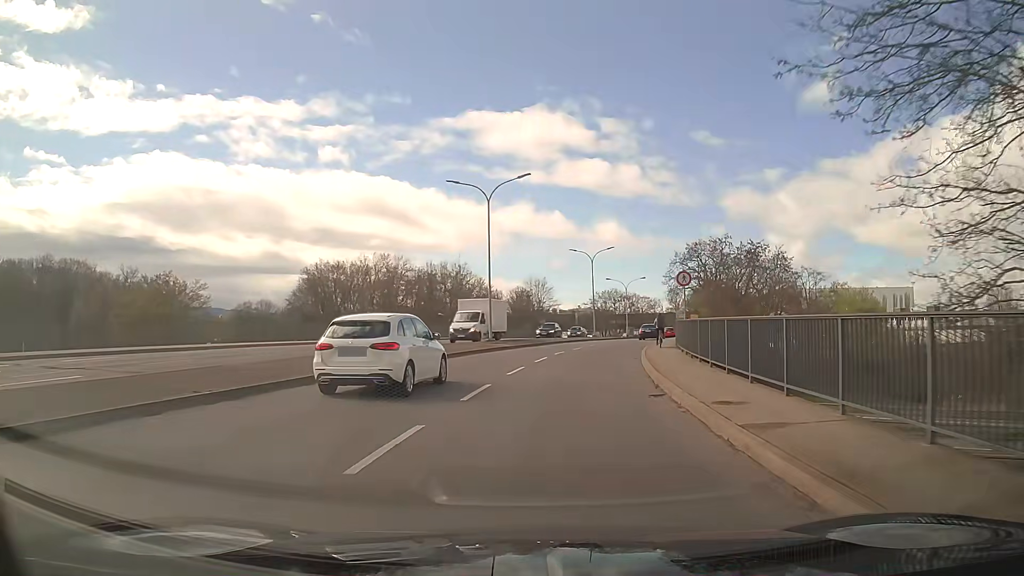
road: primary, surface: asphalt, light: Day
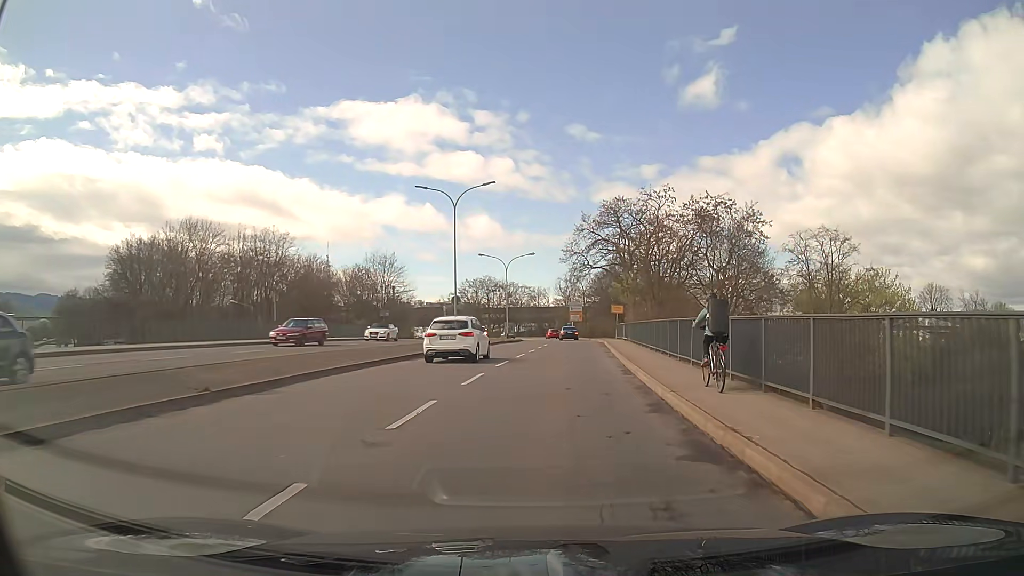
(+3.6, +33.2) m; +11°
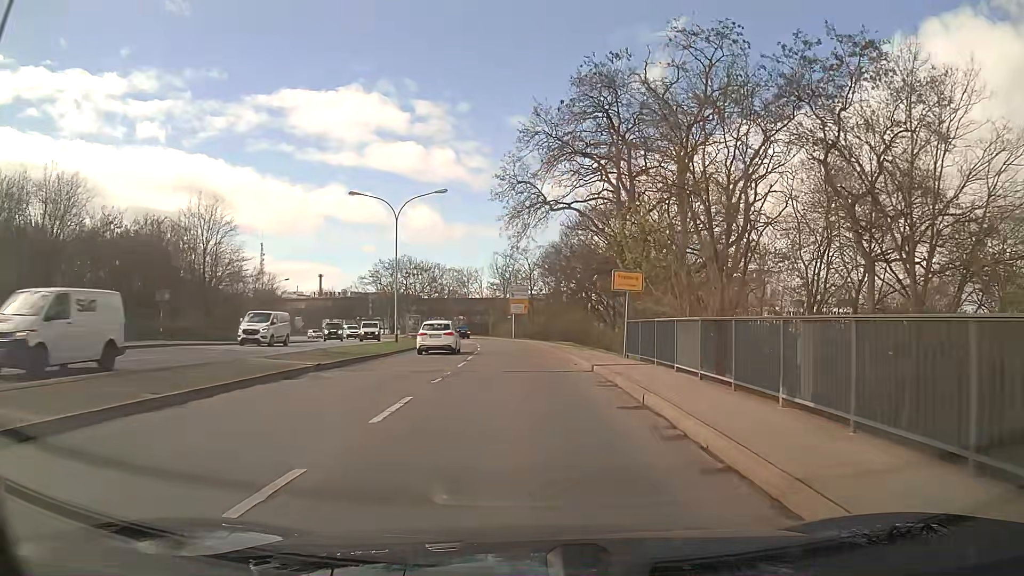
(+2.0, +35.3) m; +5°
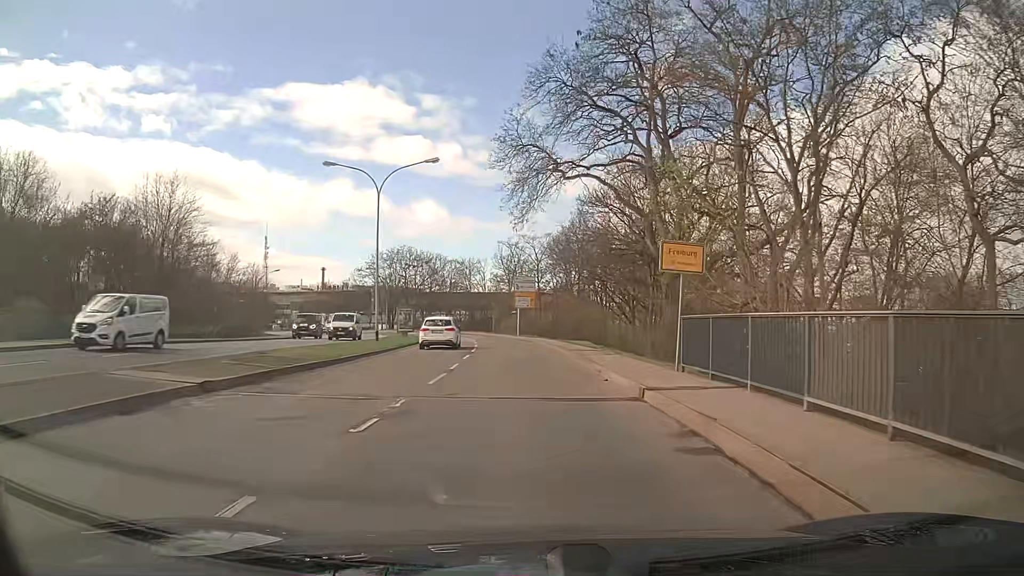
(0.0, +7.3) m; 0°
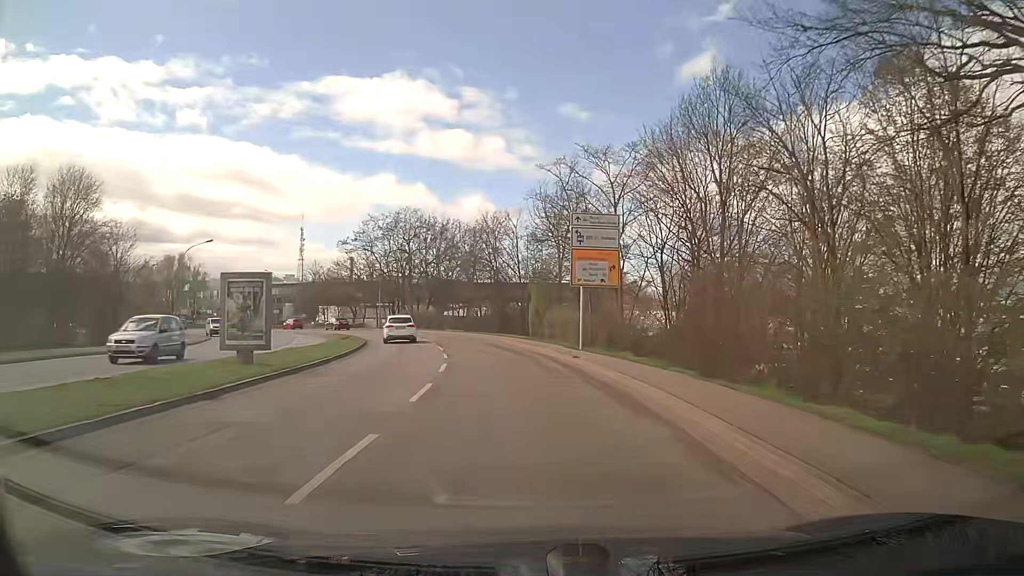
(-1.1, +36.9) m; -4°
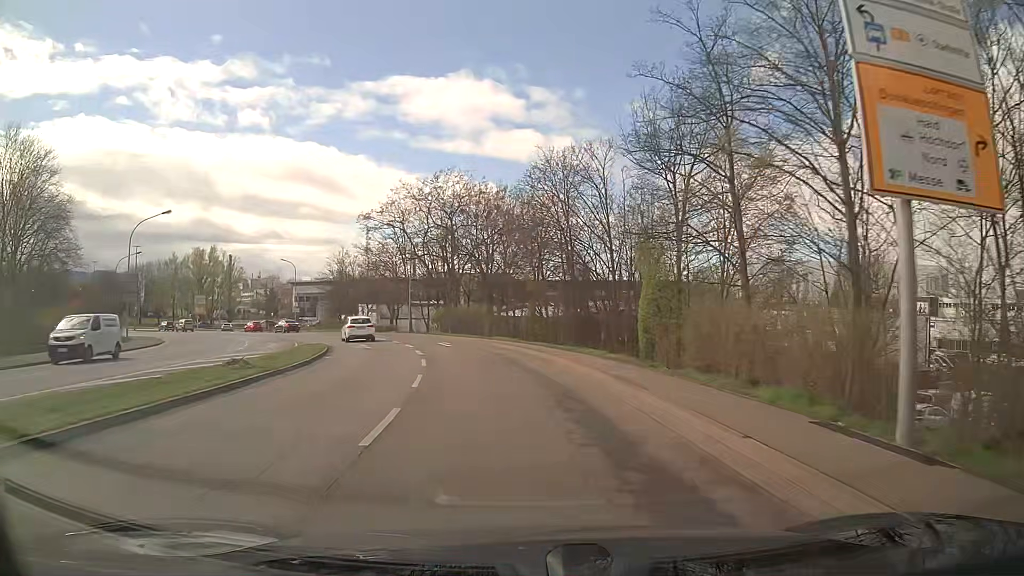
(-1.1, +21.8) m; -6°
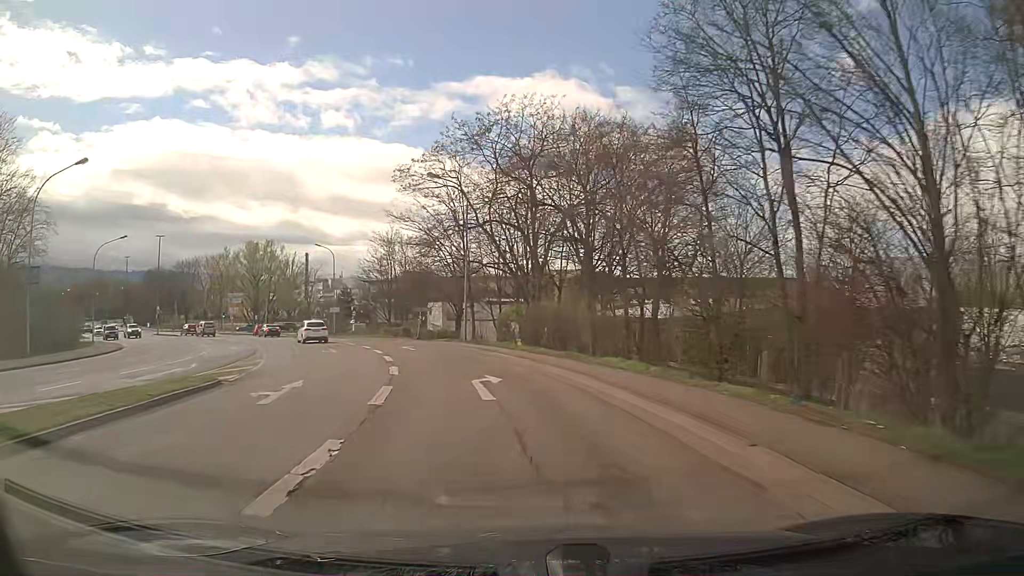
(-1.4, +20.9) m; -8°
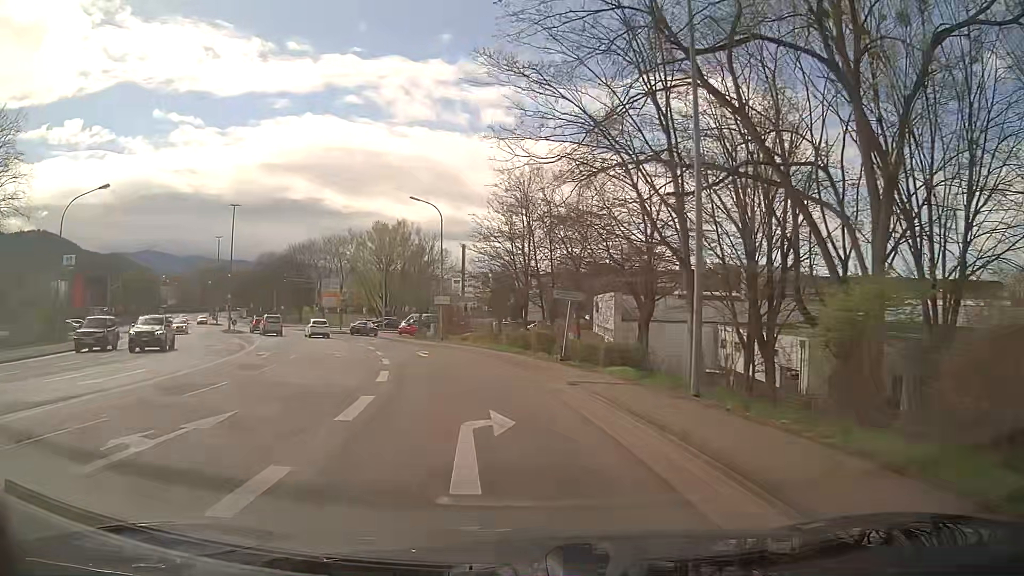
(-3.1, +25.6) m; -14°
(0, +10) (-2, +20) (-4, +30) (-7, +39) (-11, +48) (-14, +58) (-17, +67) (-15, +77) (-8, +85) (+1, +89) m
